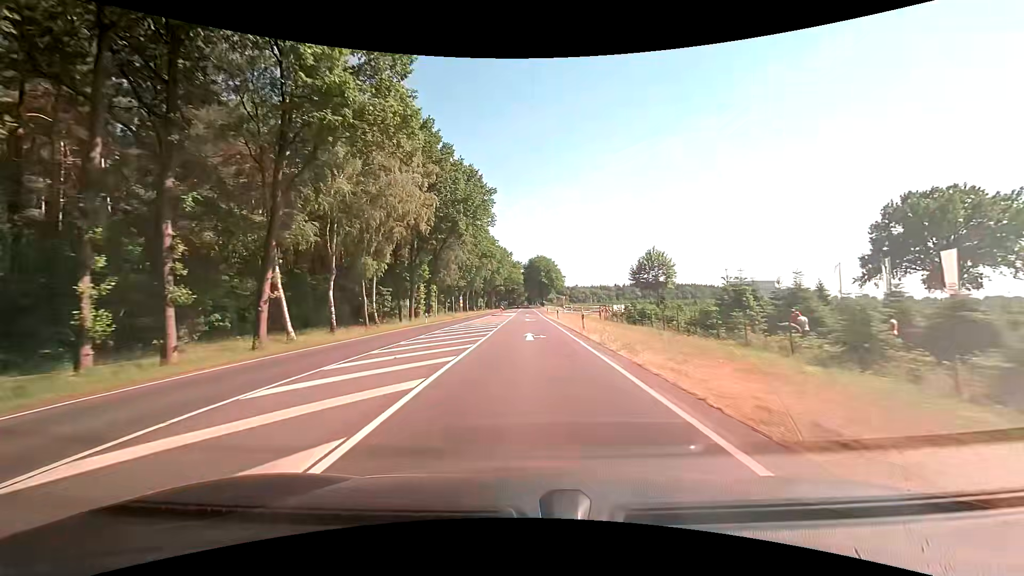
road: primary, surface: asphalt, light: Day
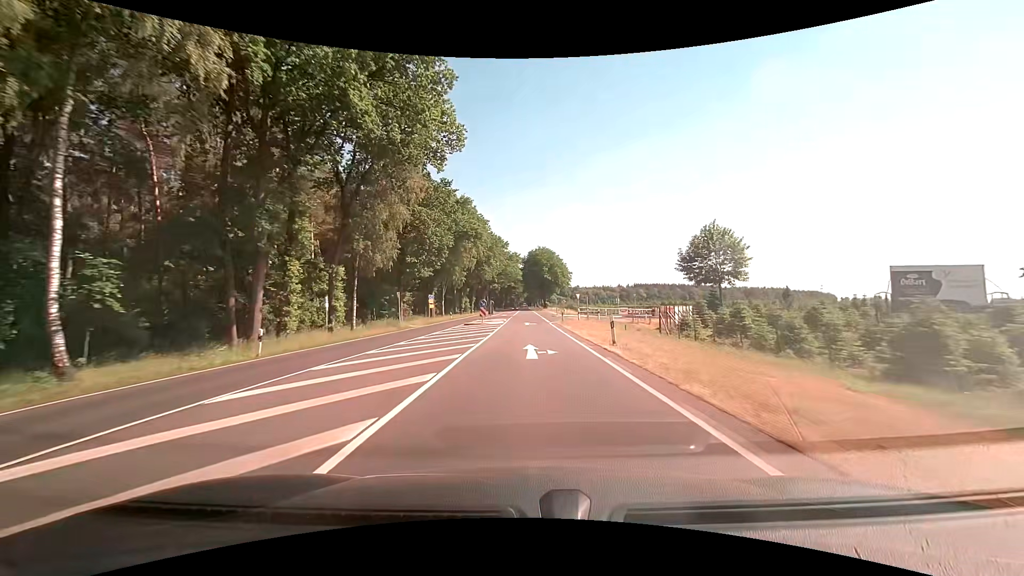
(+0.3, +31.5) m; 0°
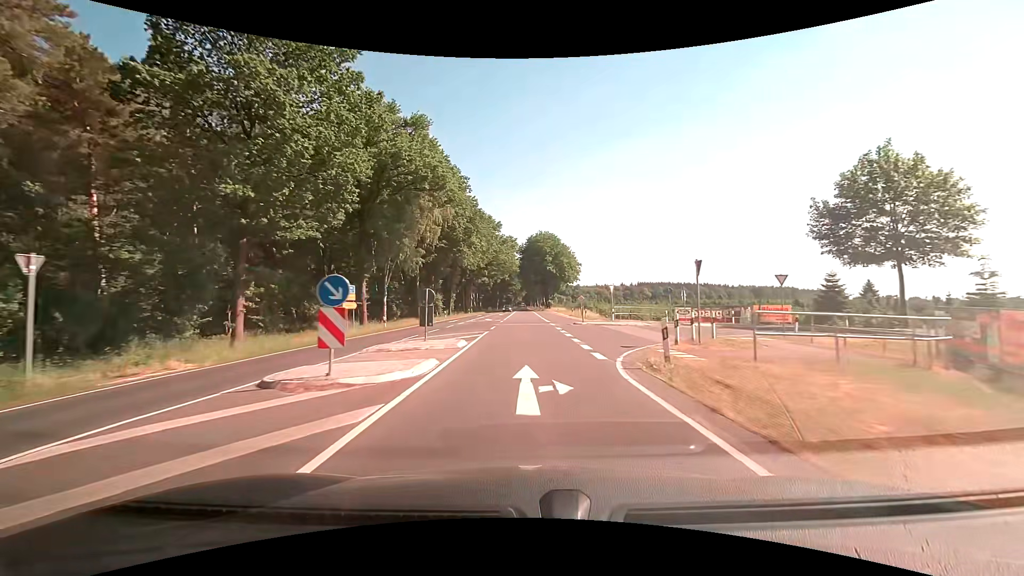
(+0.3, +31.8) m; +1°
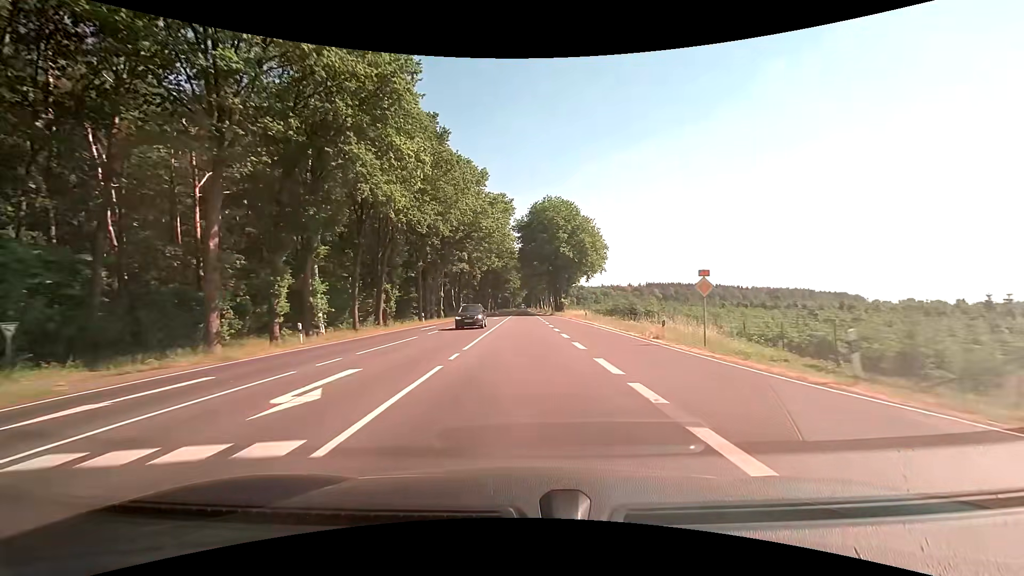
(-0.2, +42.1) m; 0°
(0, +10) (0, +20) (0, +30) (0, +40) (0, +50) (0, +60) (0, +70) (0, +80) (0, +90) (0, +100) m
